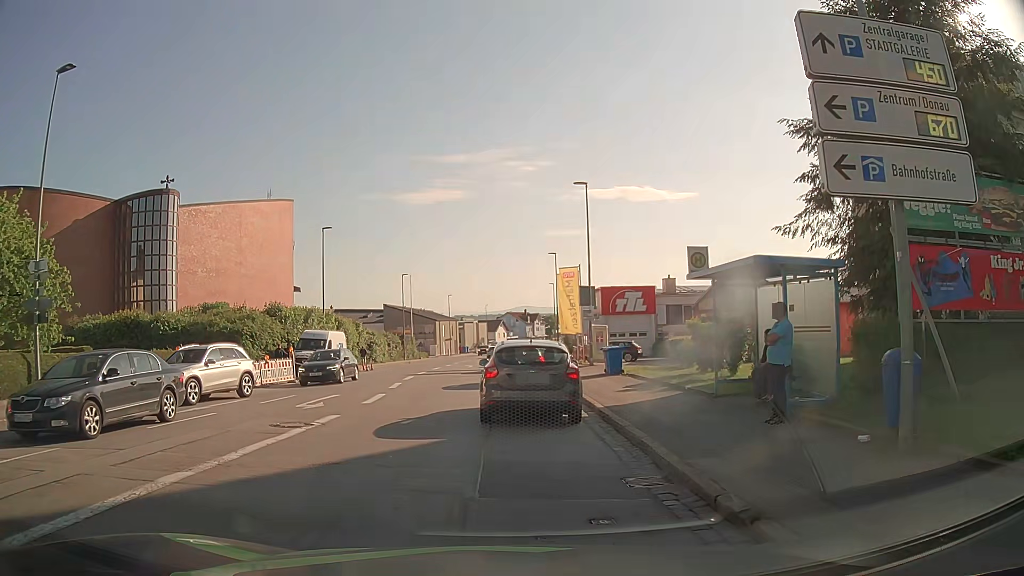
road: tertiary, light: Day
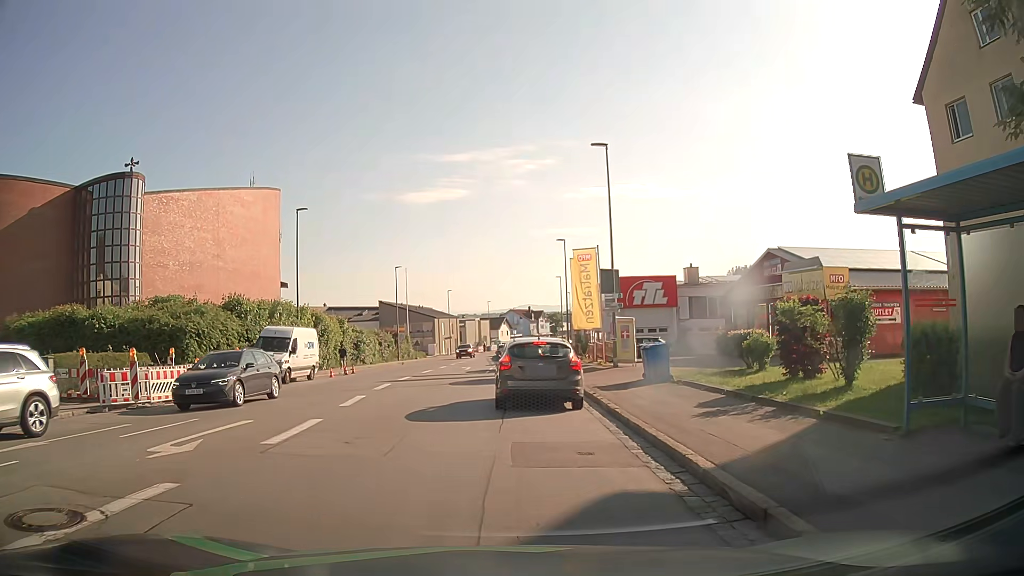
(0.0, +7.3) m; 0°
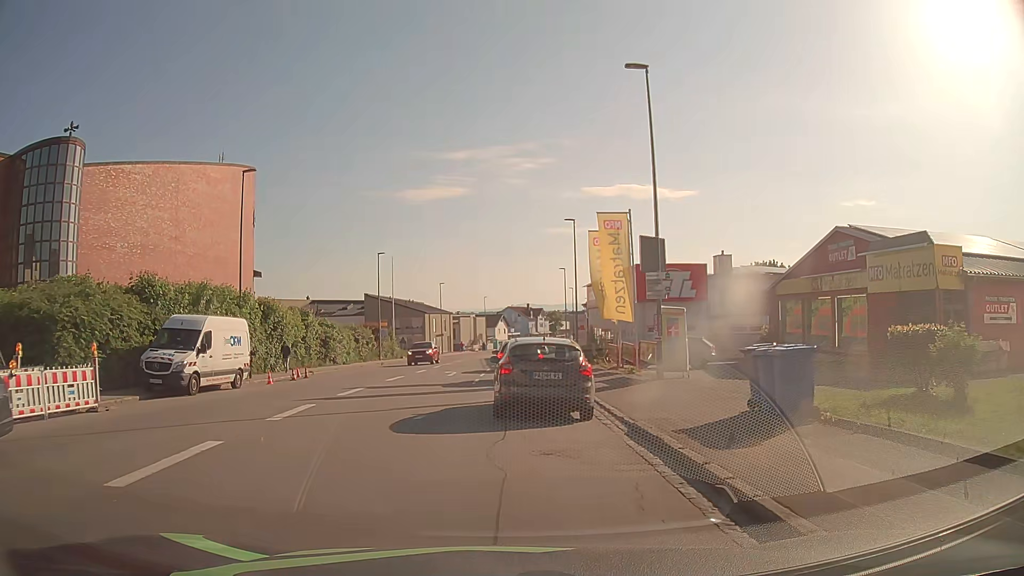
(0.0, +9.4) m; 0°
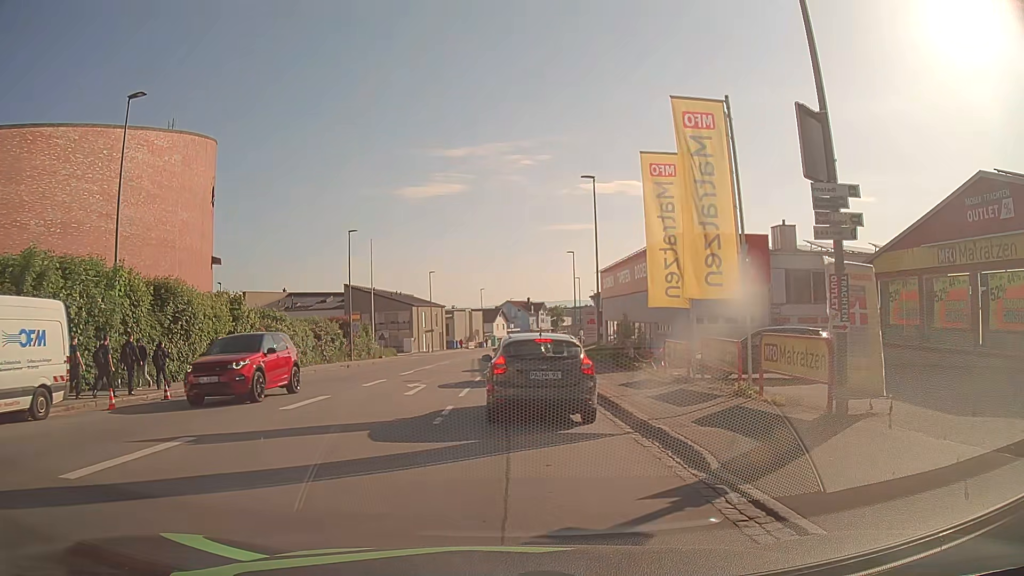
(+0.1, +11.9) m; 0°
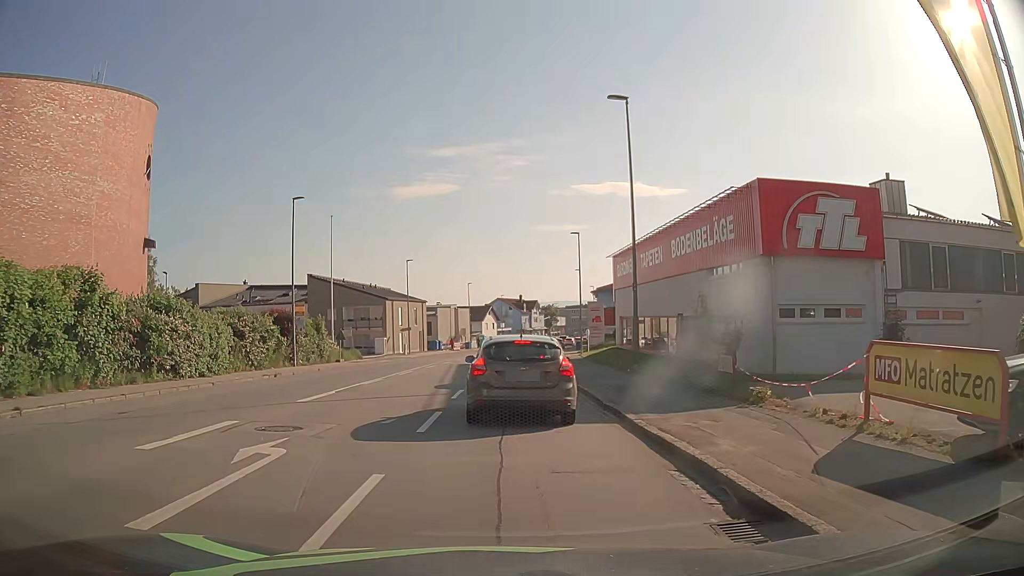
(+0.2, +12.7) m; +2°
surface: asphalt
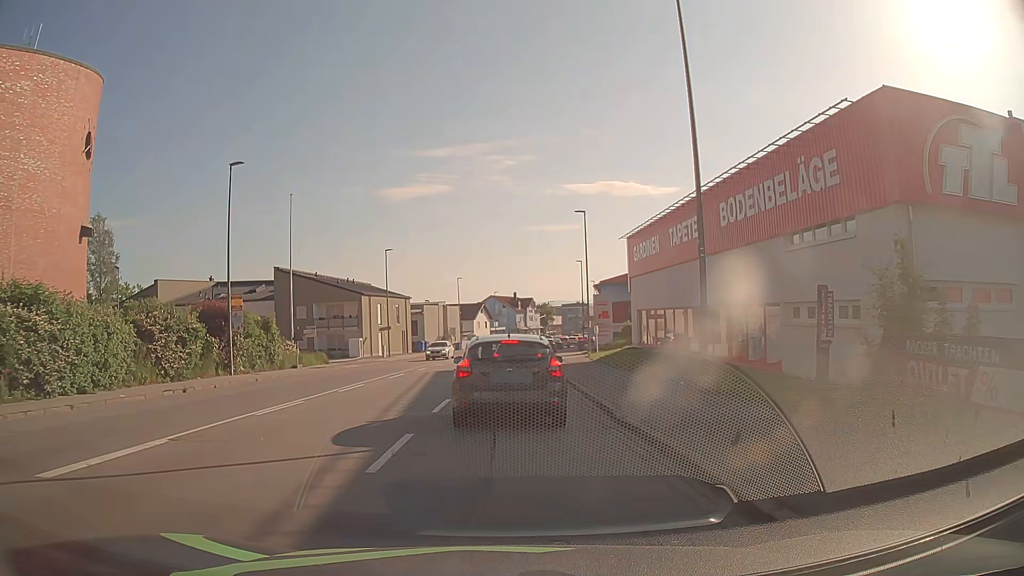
(-0.1, +9.1) m; 0°
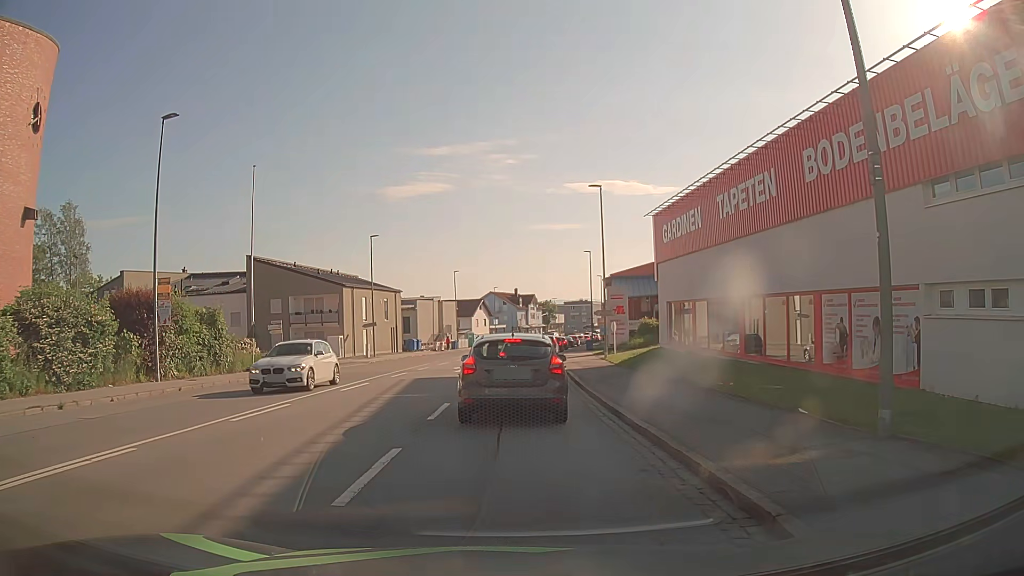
(-0.1, +7.5) m; -1°
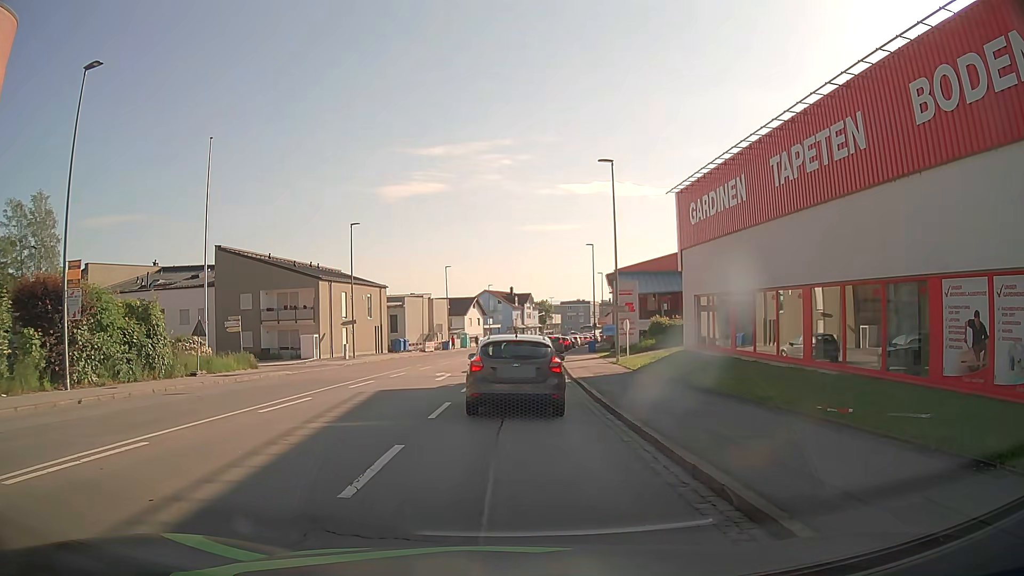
(0.0, +5.8) m; 0°
